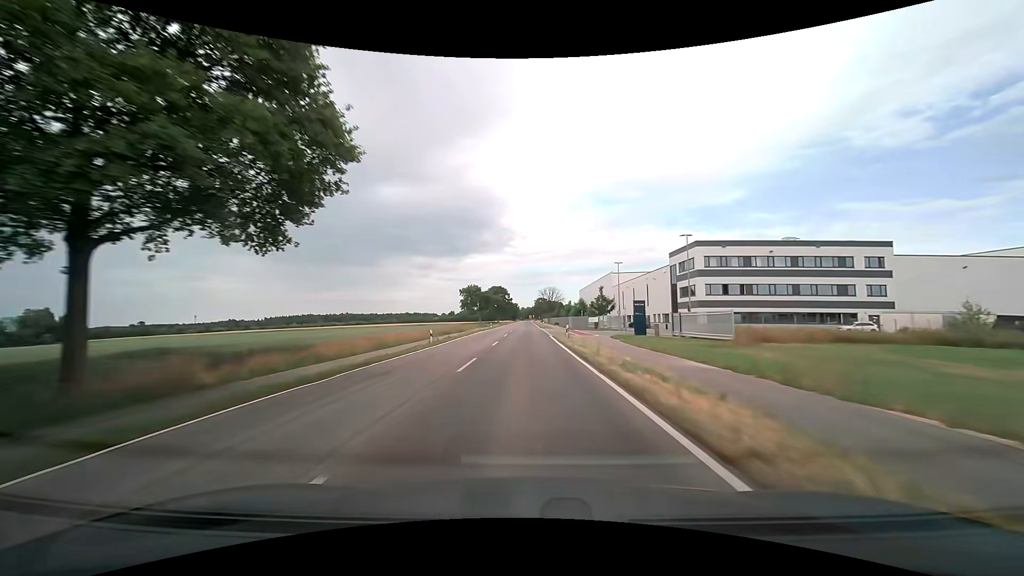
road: tertiary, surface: asphalt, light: Day
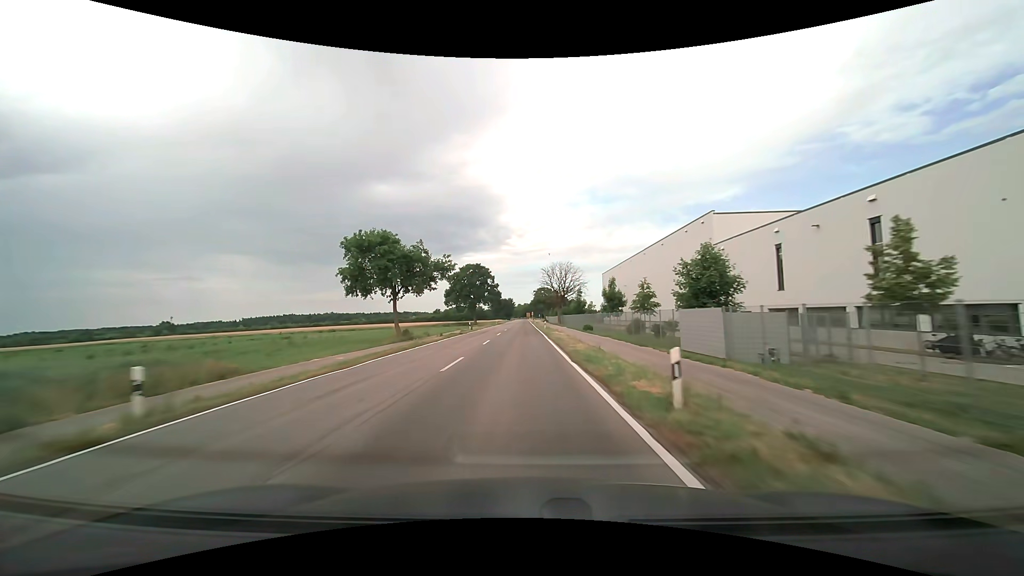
(+0.4, +74.3) m; 0°
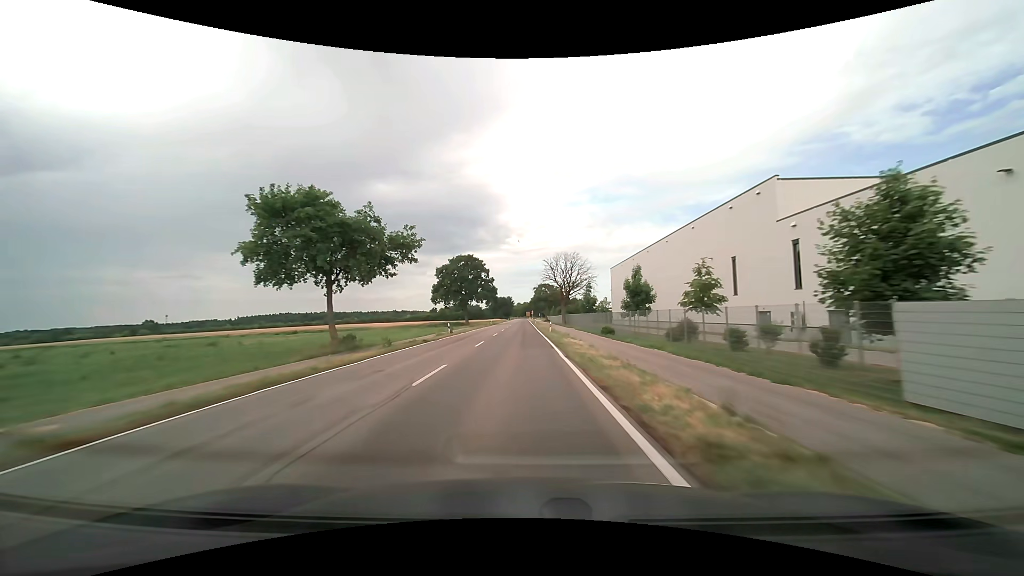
(0.0, +15.0) m; 0°
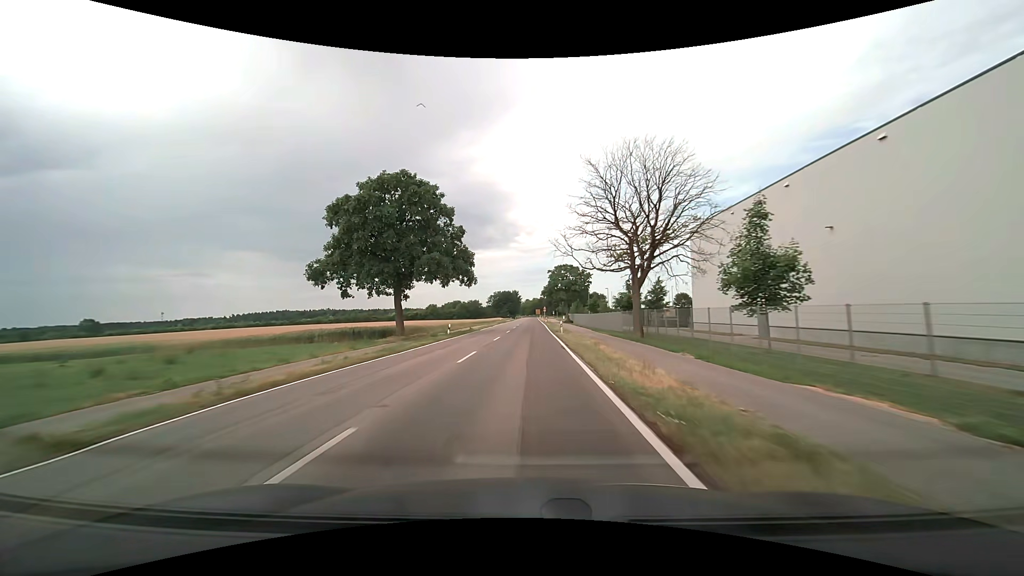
(-0.3, +56.7) m; -1°
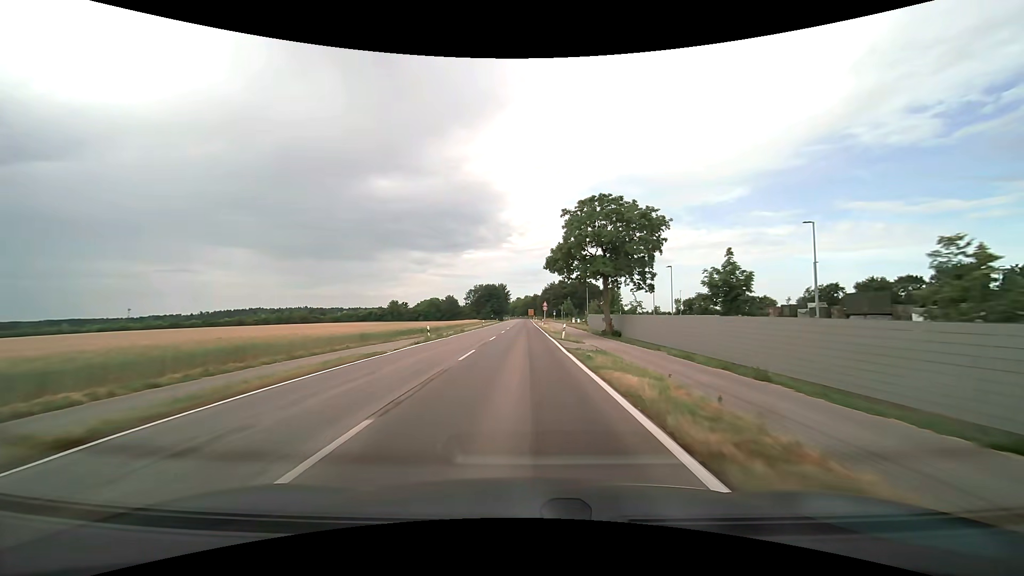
(+0.5, +61.3) m; +1°
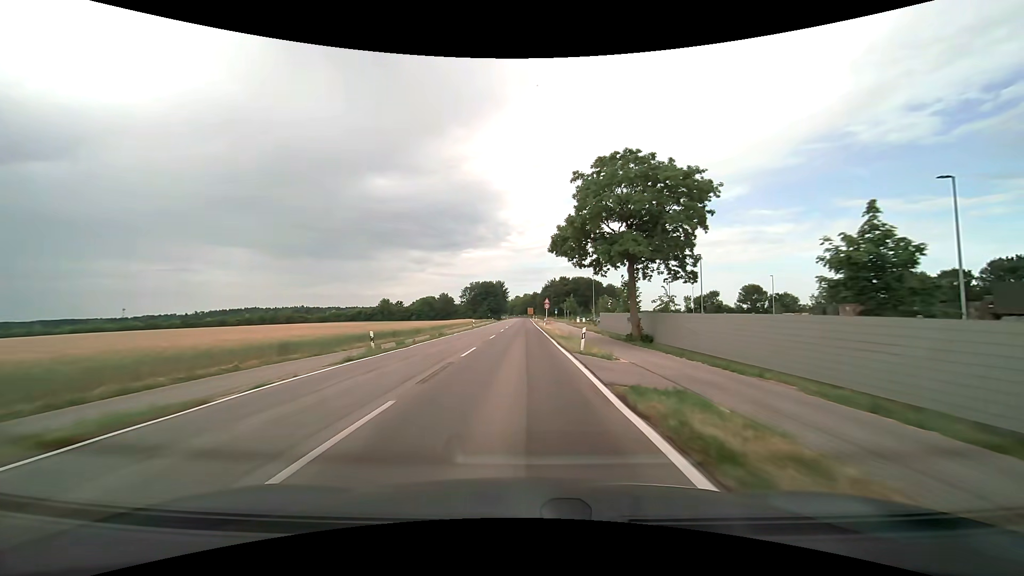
(0.0, +11.3) m; 0°
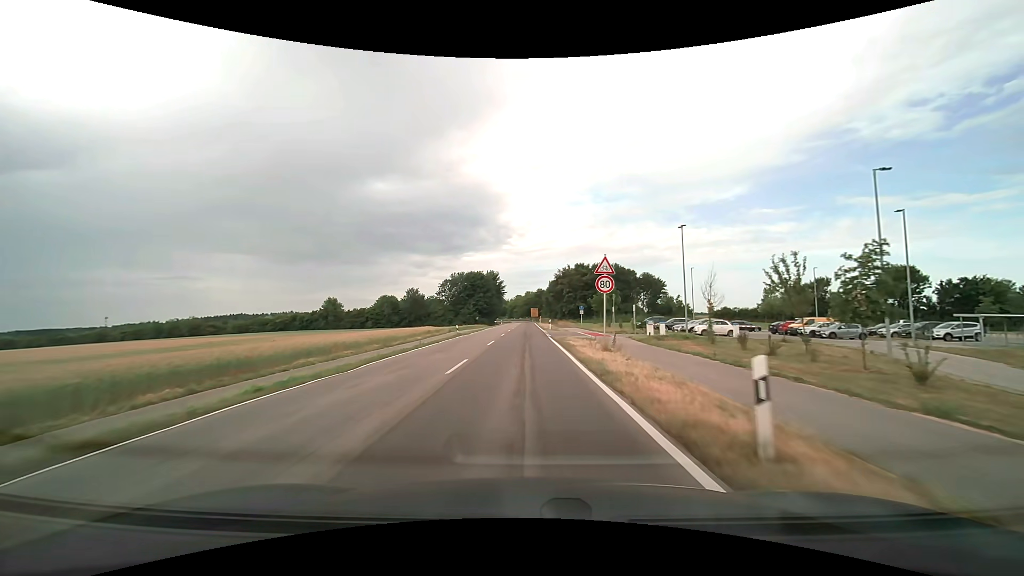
(-0.4, +52.8) m; 0°
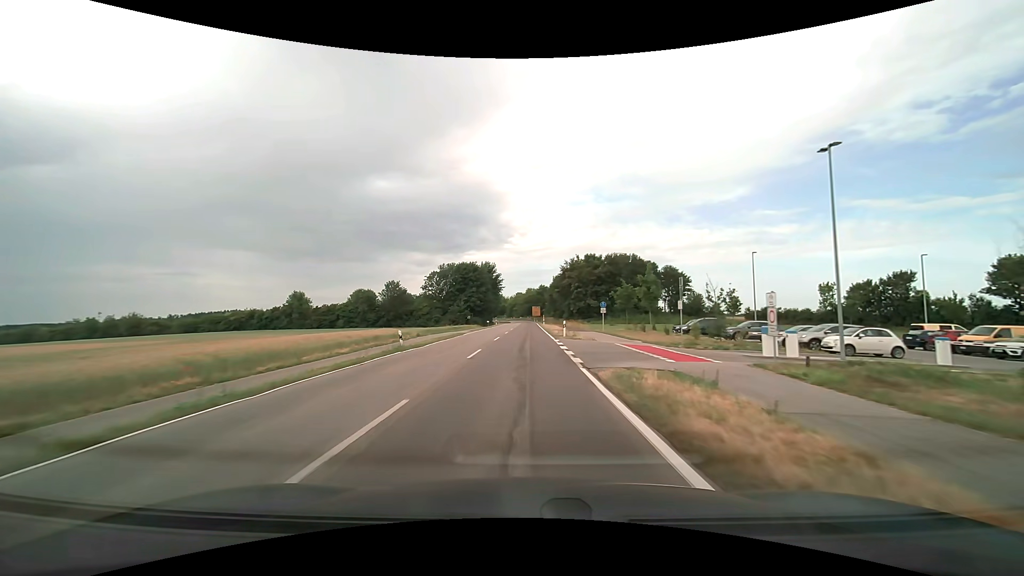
(0.0, +20.1) m; 0°
(0, +10) (0, +20) (0, +30) (0, +40) (0, +50) (0, +60) (0, +70) (0, +80) (0, +90) (0, +100) m
